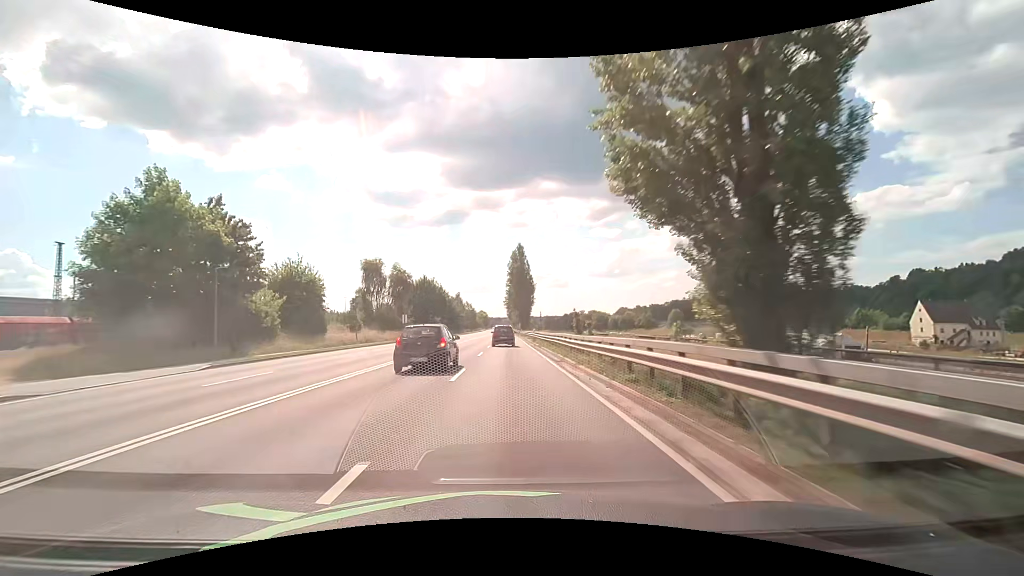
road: primary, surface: asphalt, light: Day
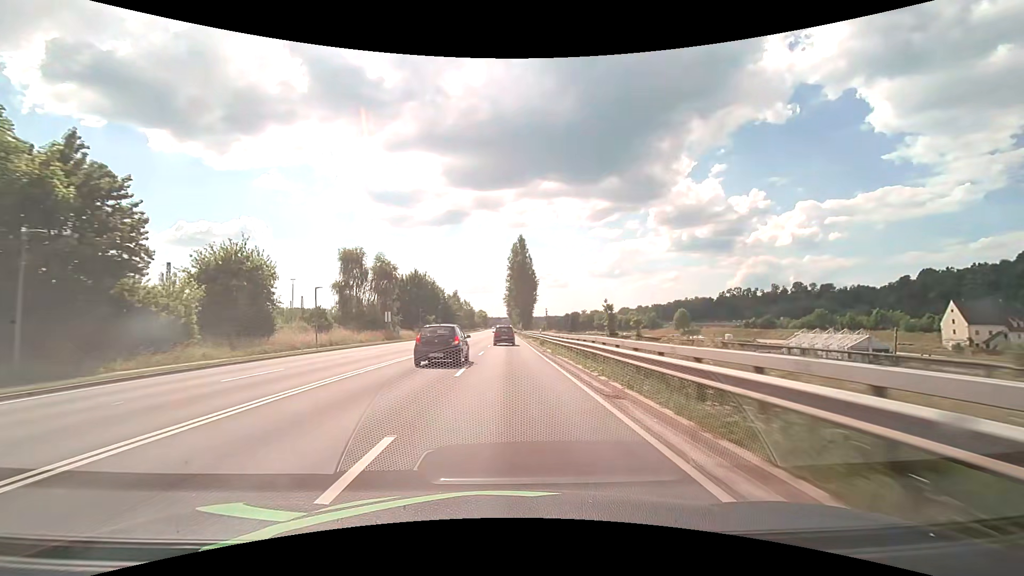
(0.0, +10.8) m; 0°
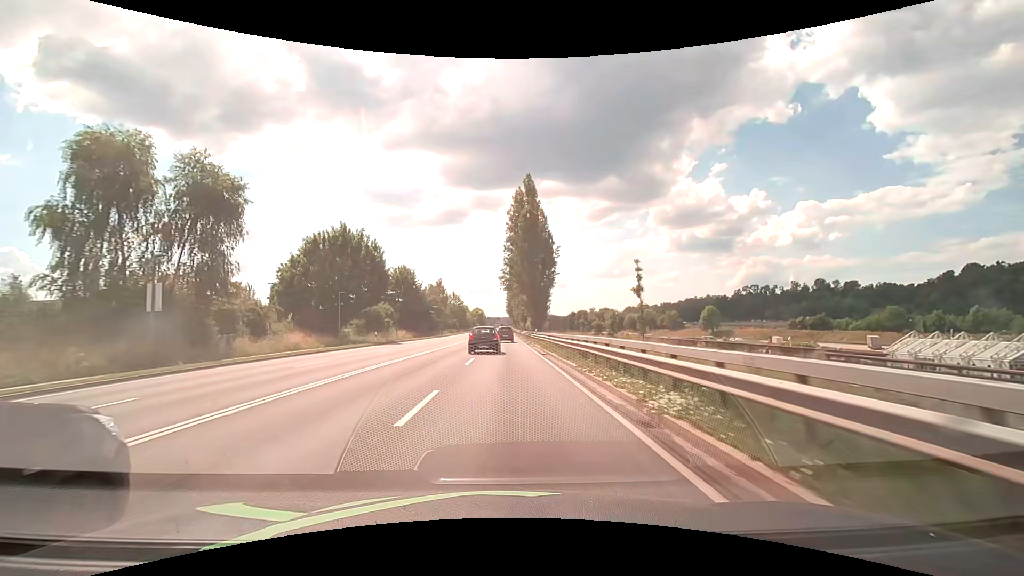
(+0.2, +43.2) m; 0°
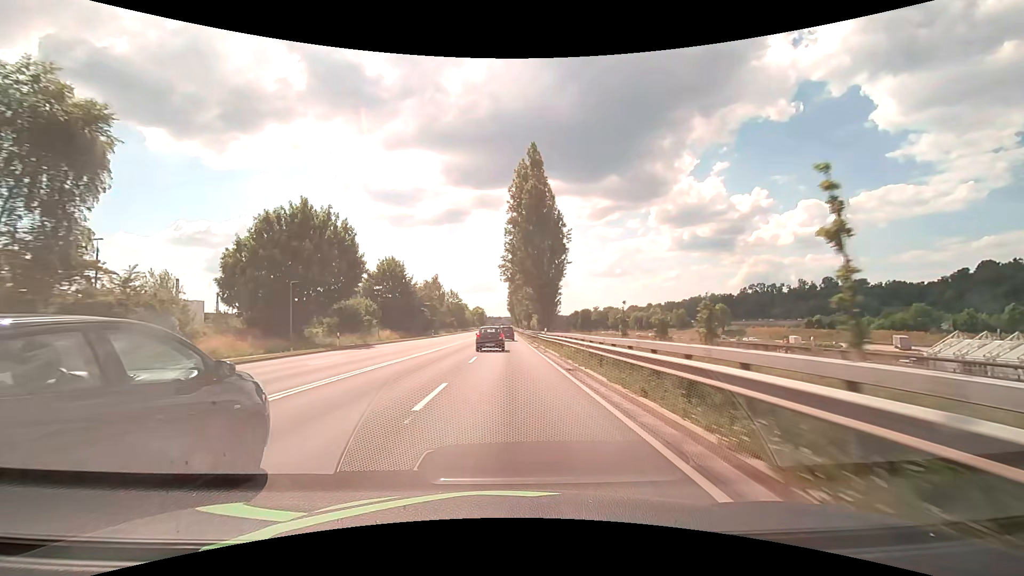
(0.0, +10.8) m; 0°
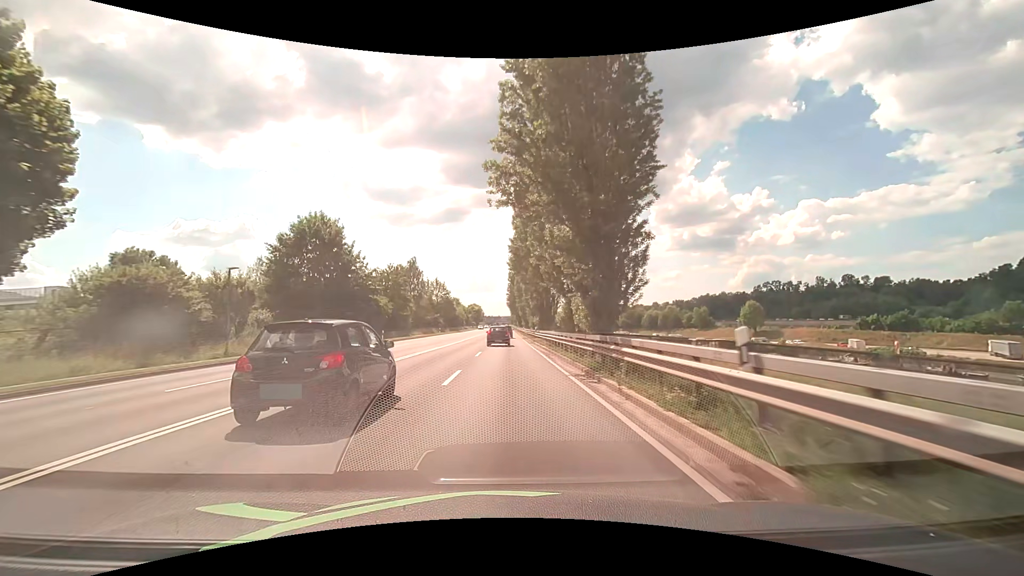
(0.0, +32.4) m; 0°
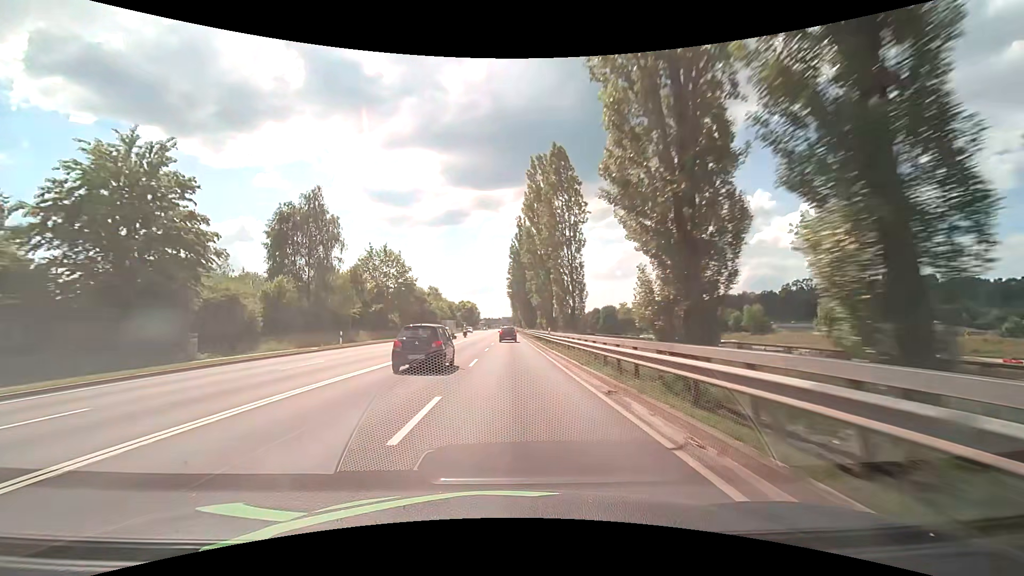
(-0.2, +53.9) m; 0°
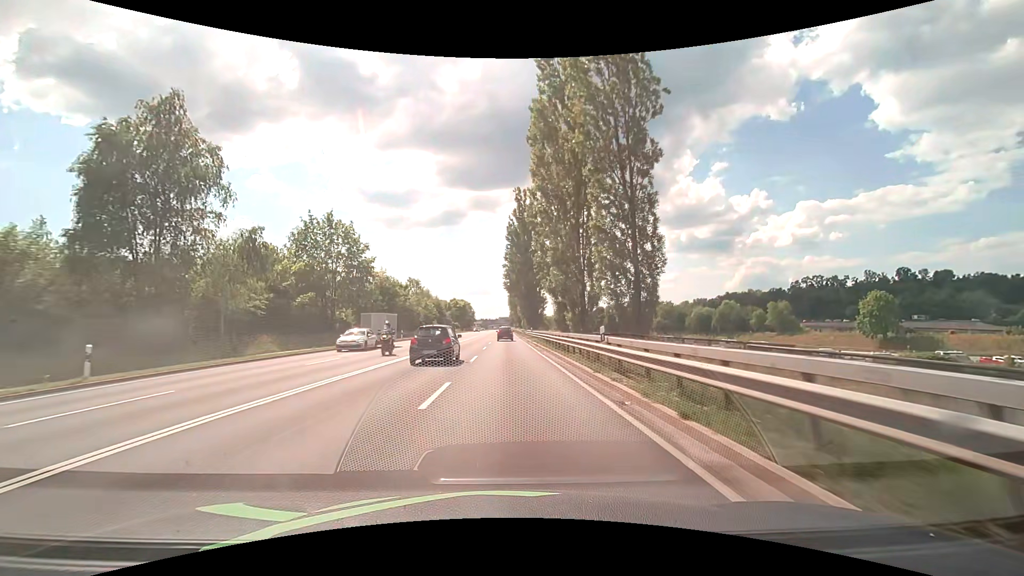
(+0.1, +21.5) m; 0°
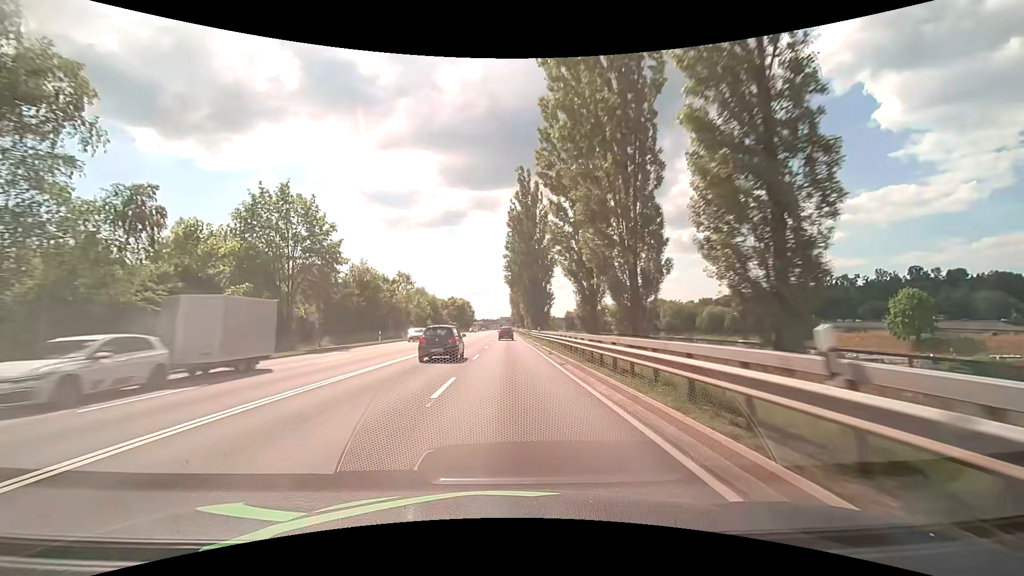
(0.0, +10.7) m; 0°
(0, +10) (0, +20) (0, +30) (0, +40) (0, +50) (0, +60) (0, +70) (0, +80) (0, +90) (0, +100) m
